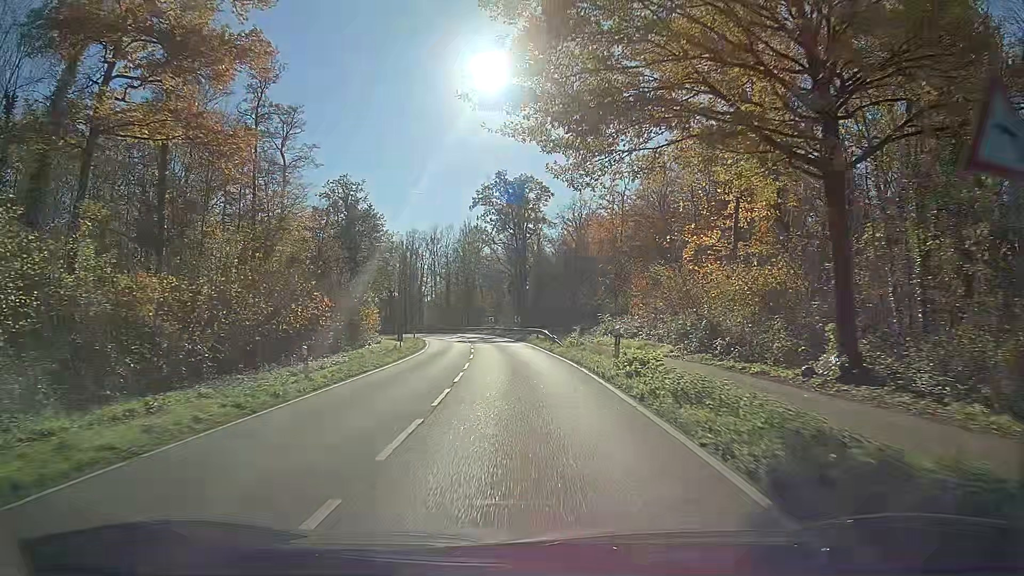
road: secondary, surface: asphalt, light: Day
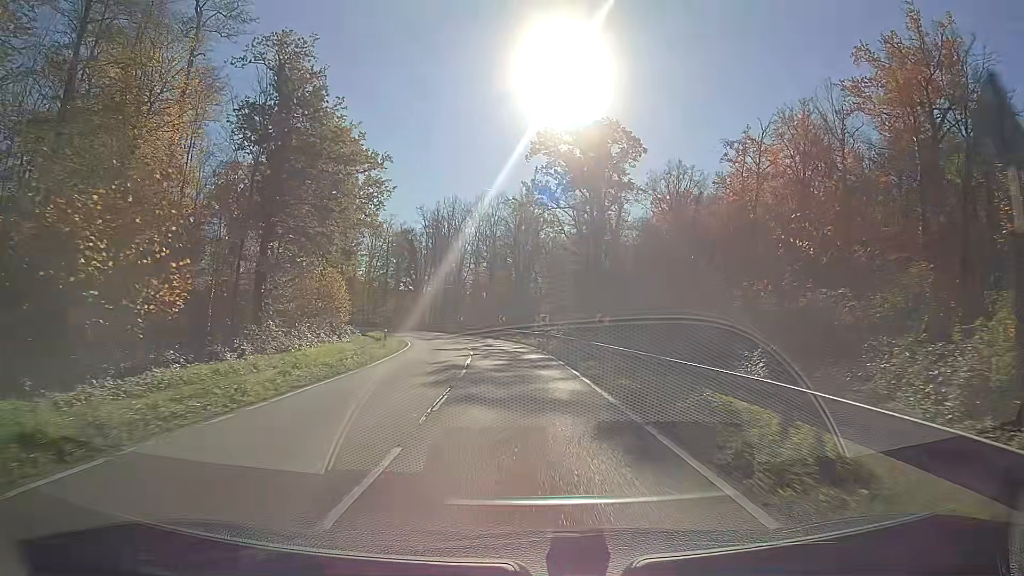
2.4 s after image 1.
(-1.4, +34.3) m; -4°
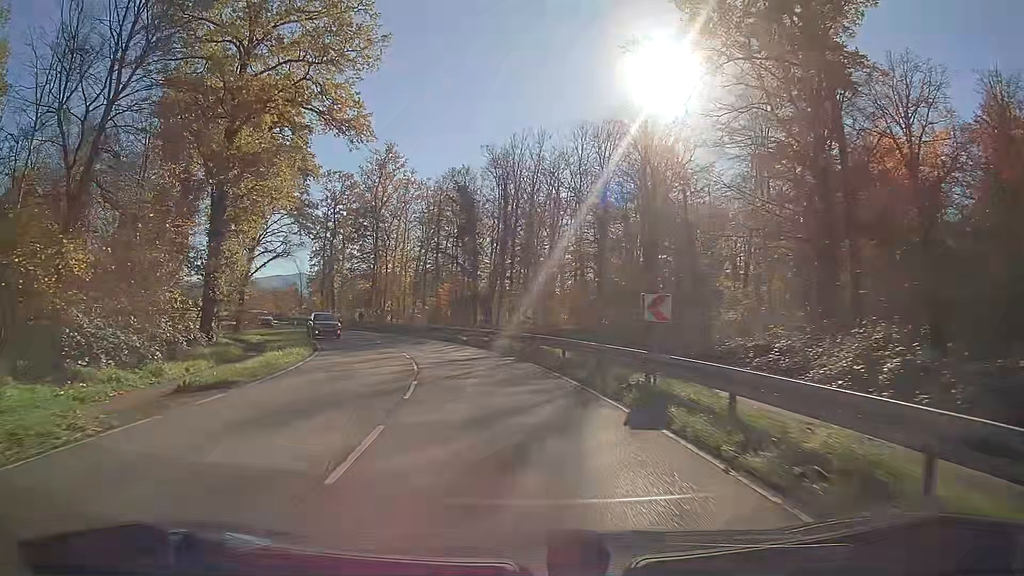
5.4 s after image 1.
(-2.8, +41.5) m; -11°
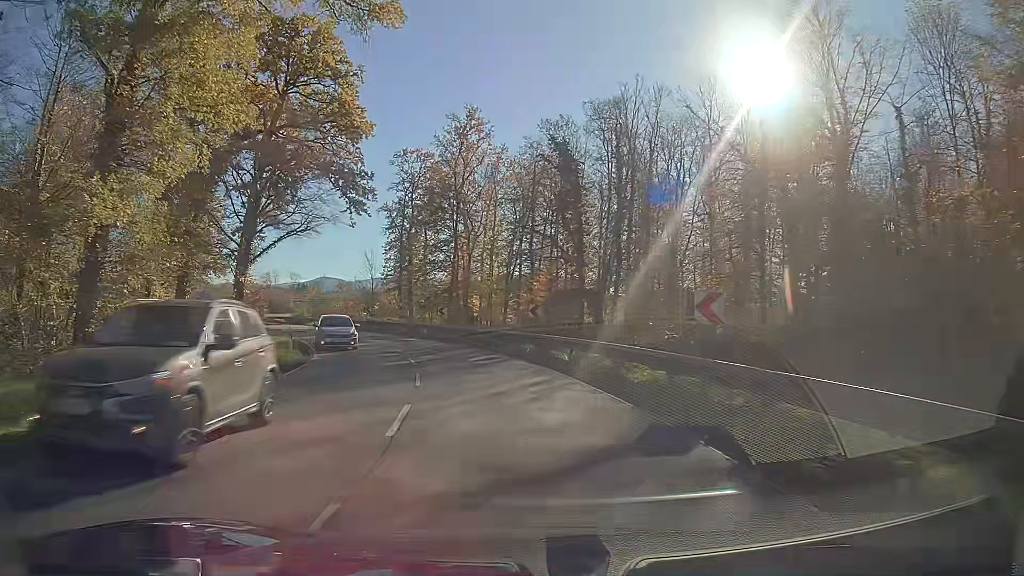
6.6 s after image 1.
(-1.2, +15.9) m; -9°
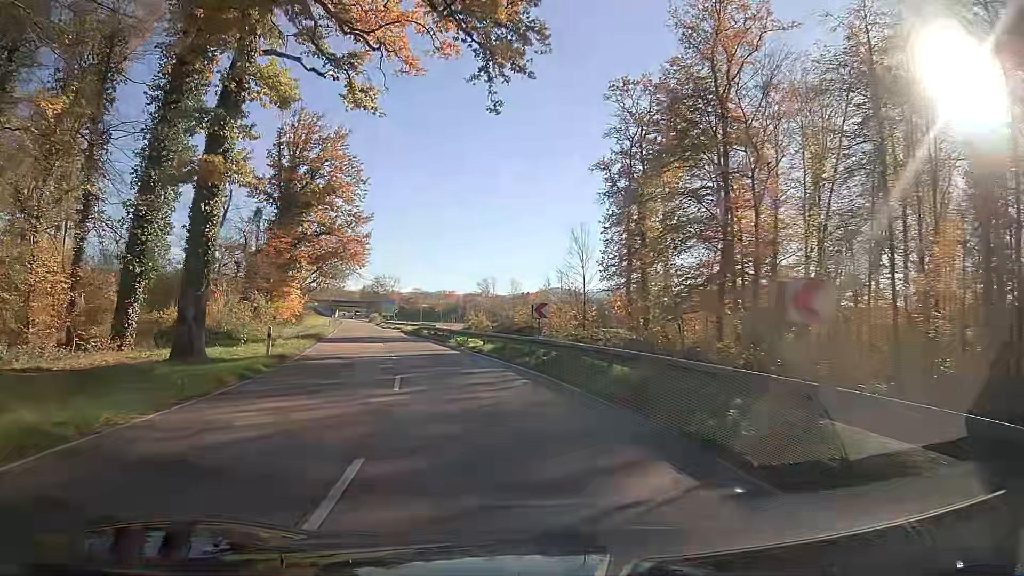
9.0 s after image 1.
(-5.3, +31.3) m; -20°
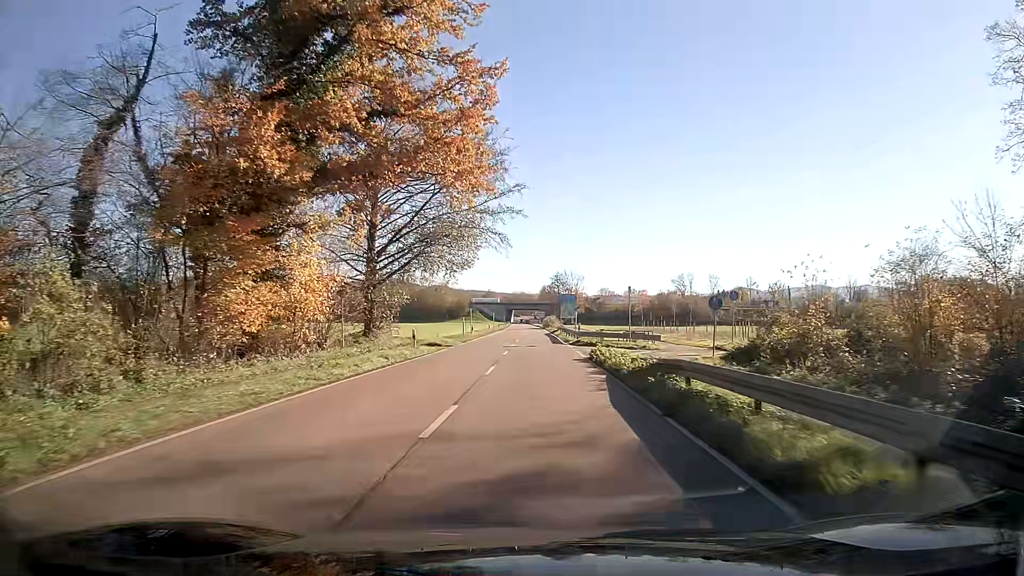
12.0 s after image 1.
(-6.7, +40.4) m; -13°
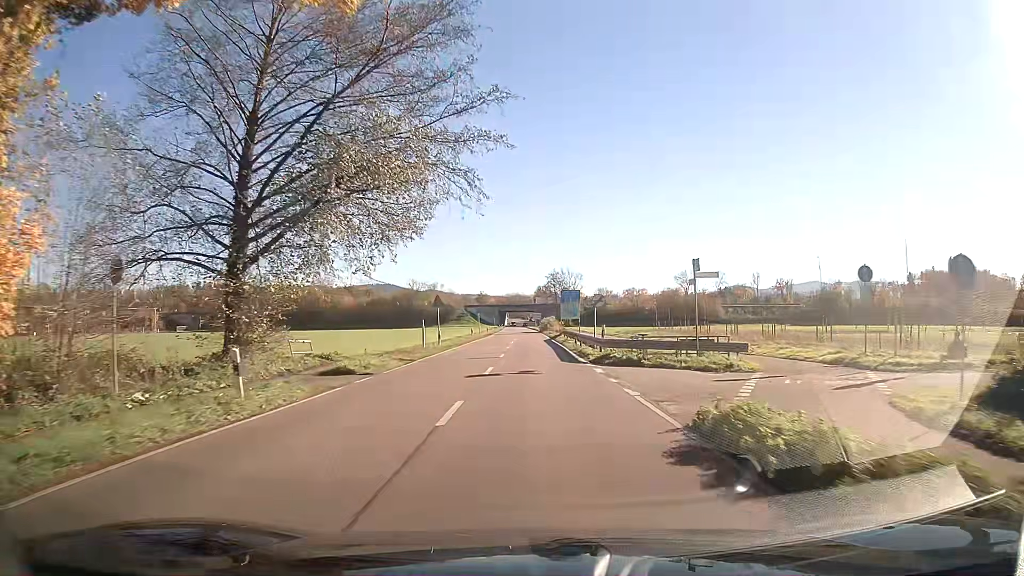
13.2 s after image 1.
(+0.1, +17.2) m; 0°
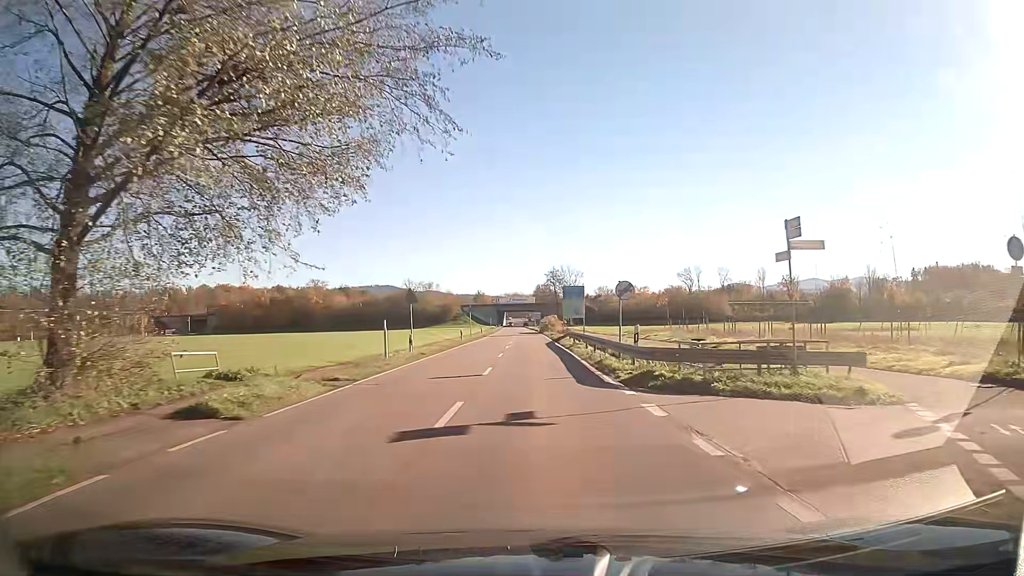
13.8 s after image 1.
(0.0, +8.7) m; 0°
